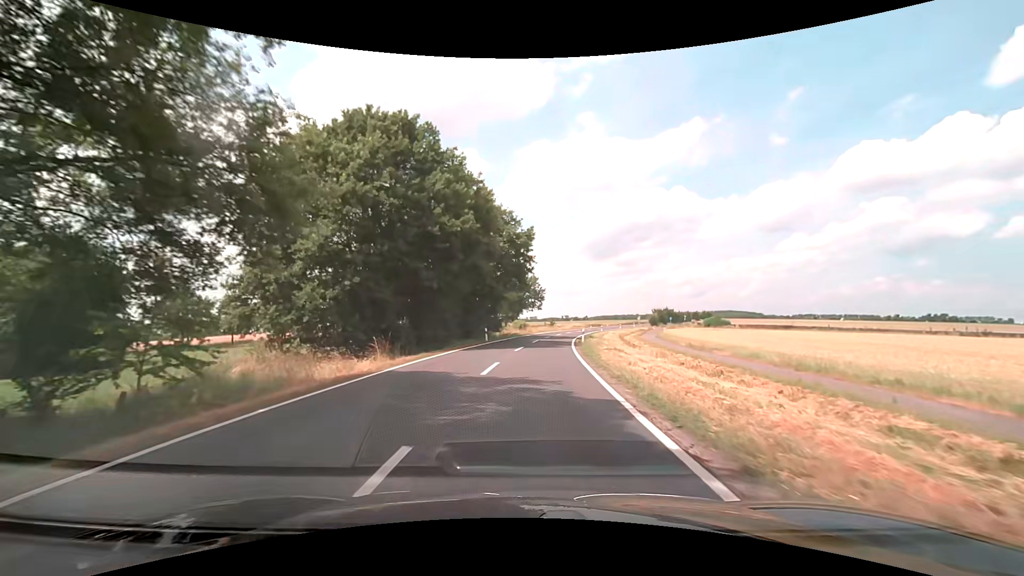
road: secondary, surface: asphalt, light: Day
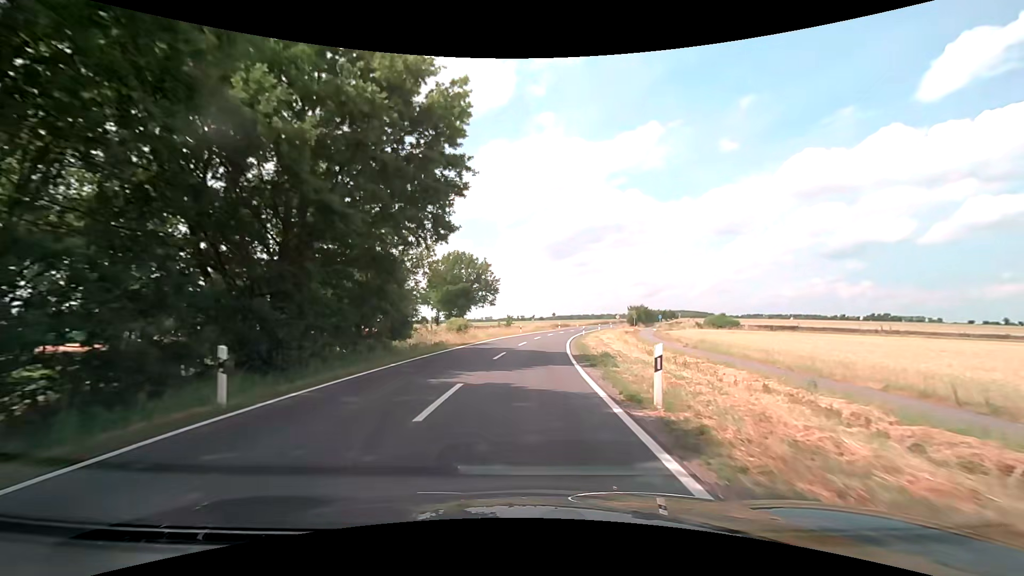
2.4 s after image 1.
(+1.5, +30.4) m; +5°
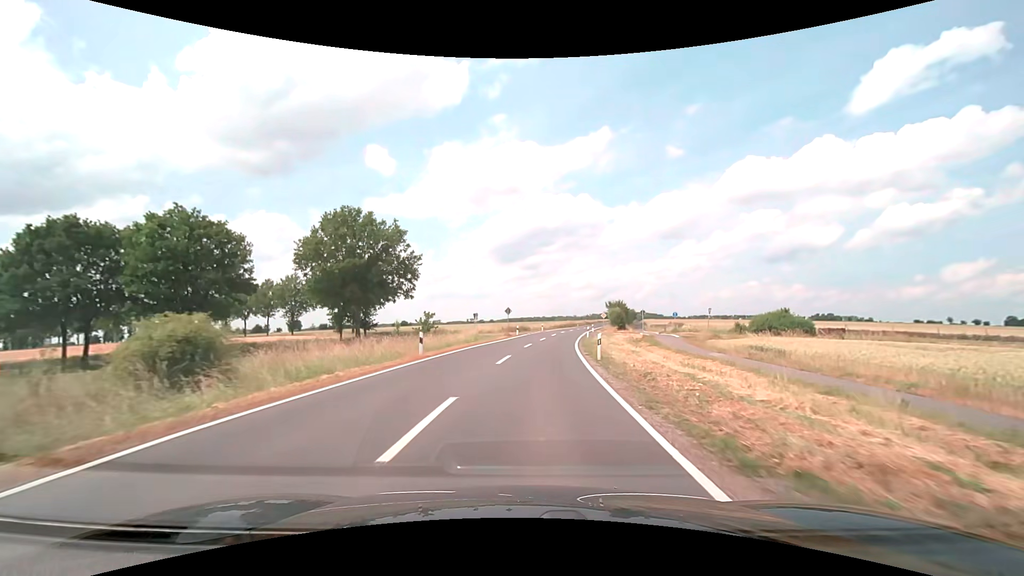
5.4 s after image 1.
(+1.7, +38.0) m; +6°
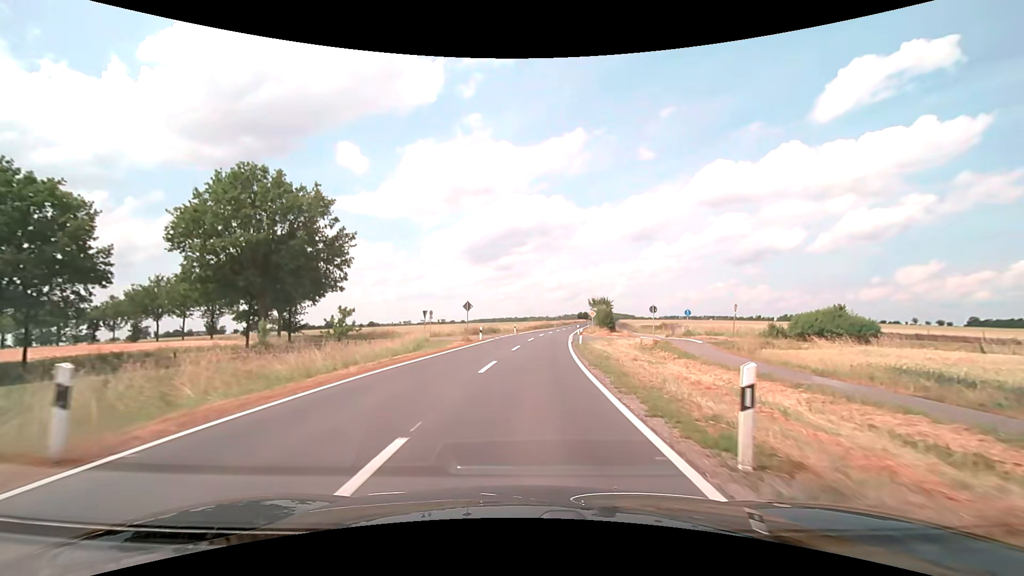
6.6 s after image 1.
(+0.4, +15.2) m; +3°
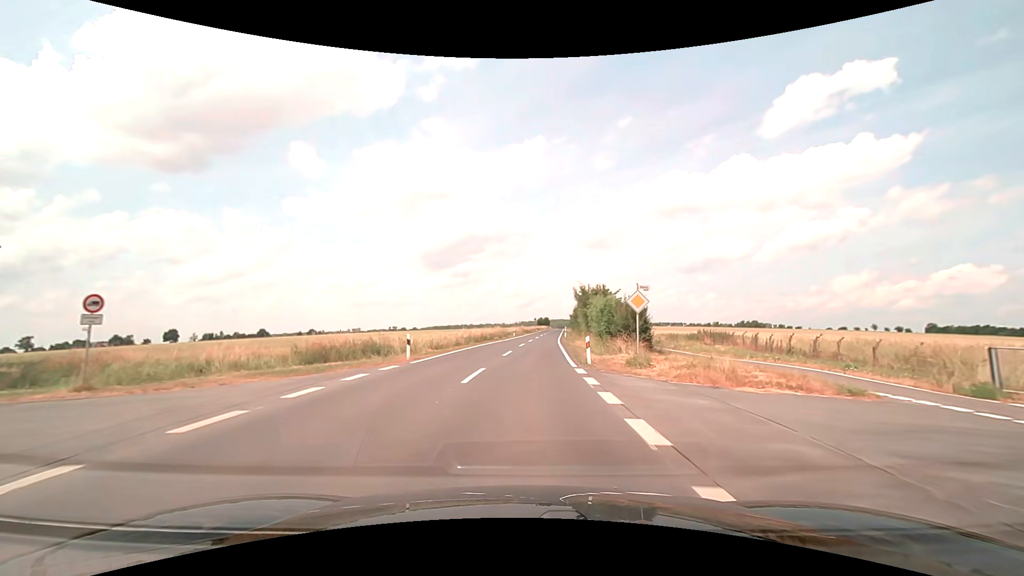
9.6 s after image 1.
(+1.8, +37.9) m; +5°
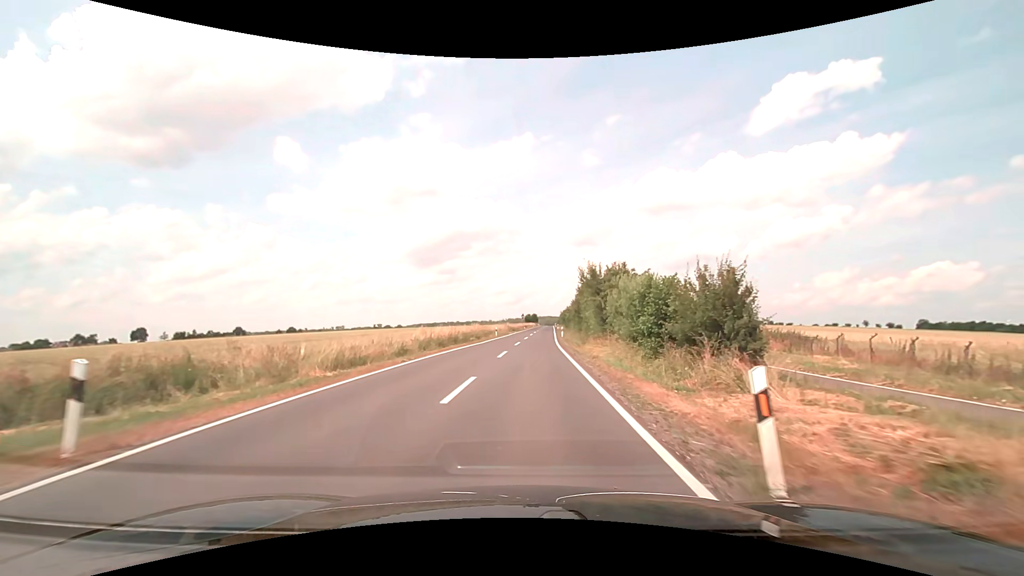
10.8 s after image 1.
(+0.2, +15.1) m; +2°
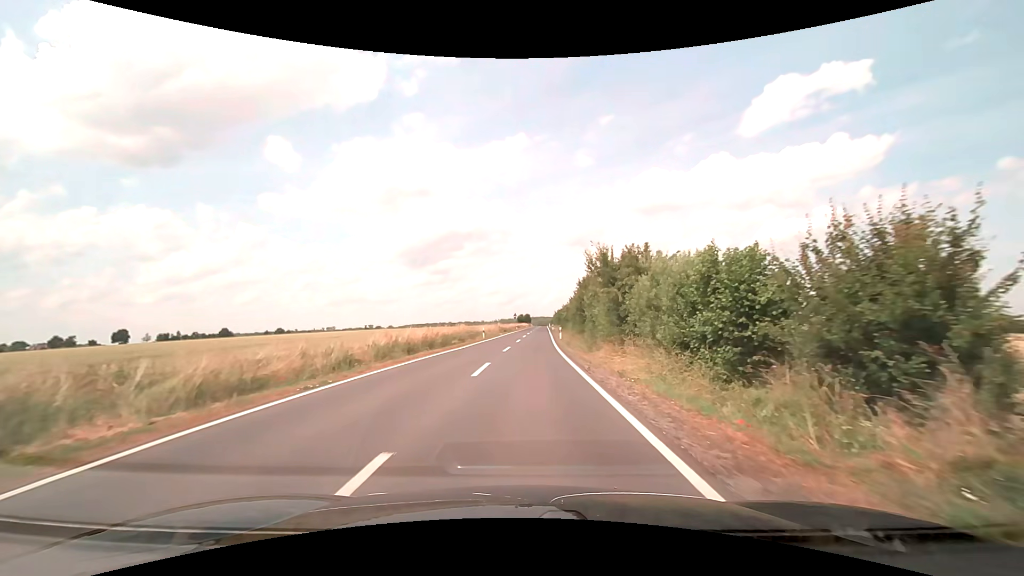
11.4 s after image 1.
(0.0, +7.6) m; +1°
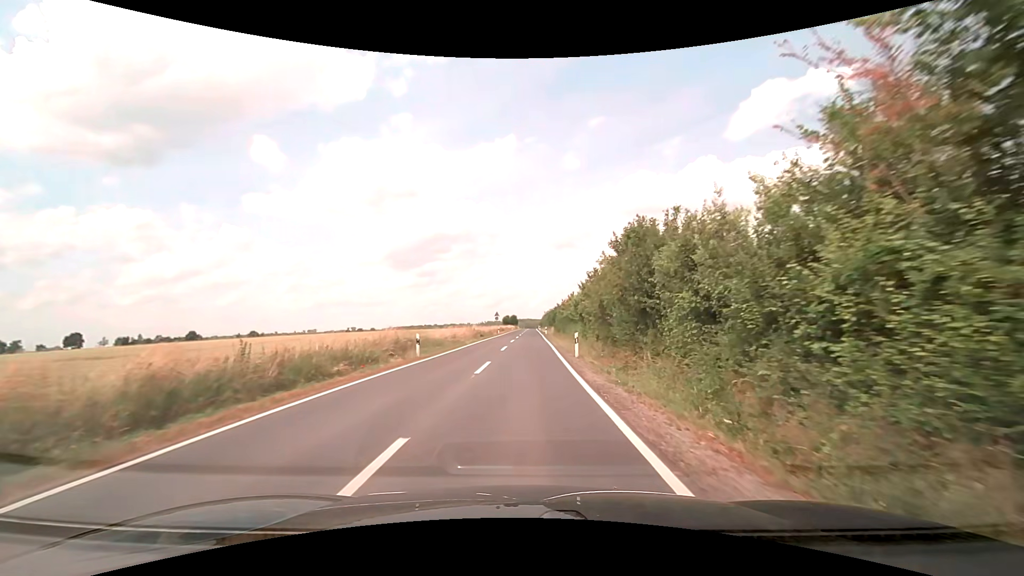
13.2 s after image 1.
(+0.4, +23.4) m; +1°
(0, +10) (0, +20) (0, +30) (0, +40) (+1, +50) (+1, +60) (+1, +70) (+1, +80) (+1, +90) (+1, +100) m
